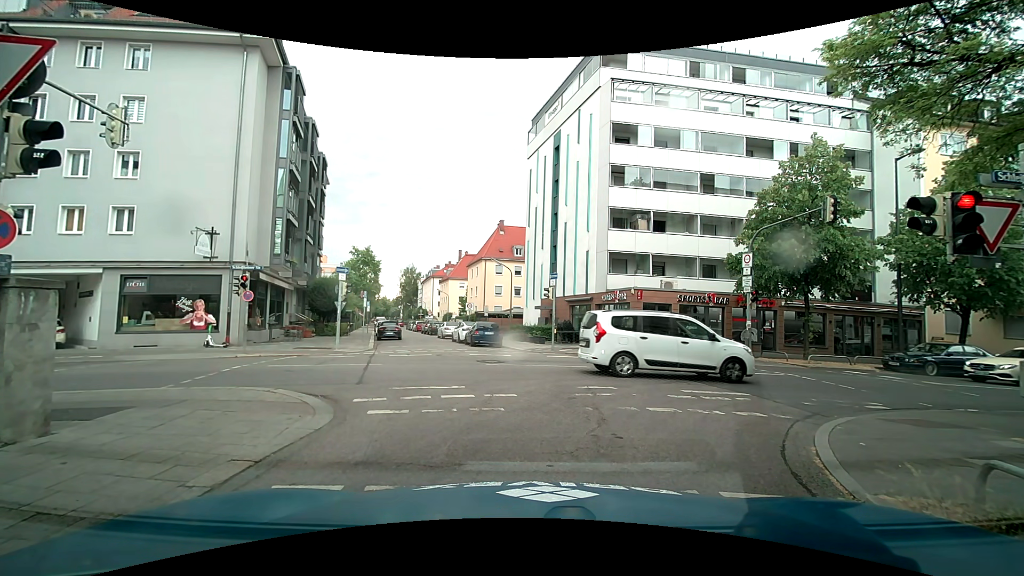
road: residential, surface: asphalt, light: Day
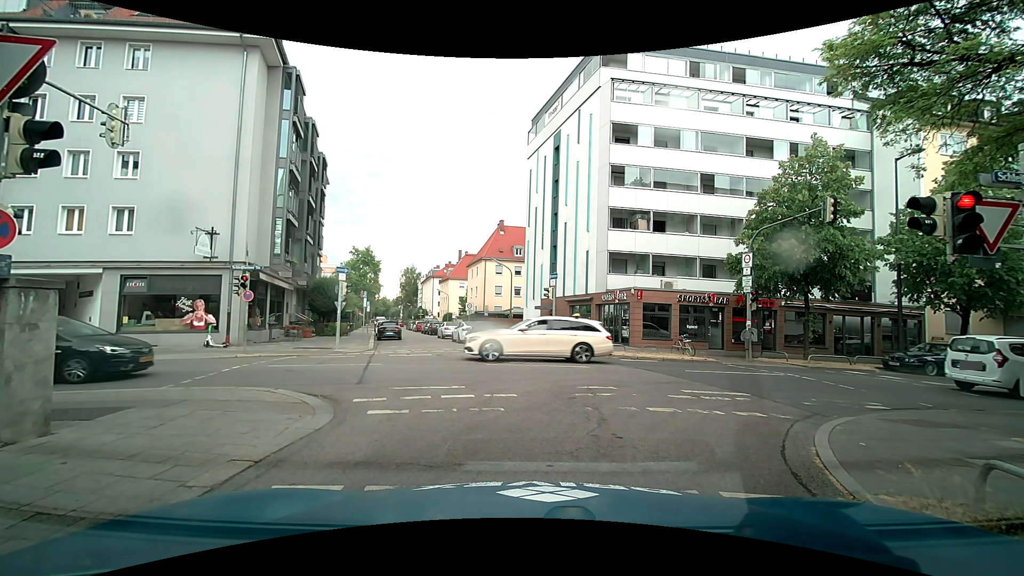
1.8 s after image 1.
(0.0, 0.0) m; 0°
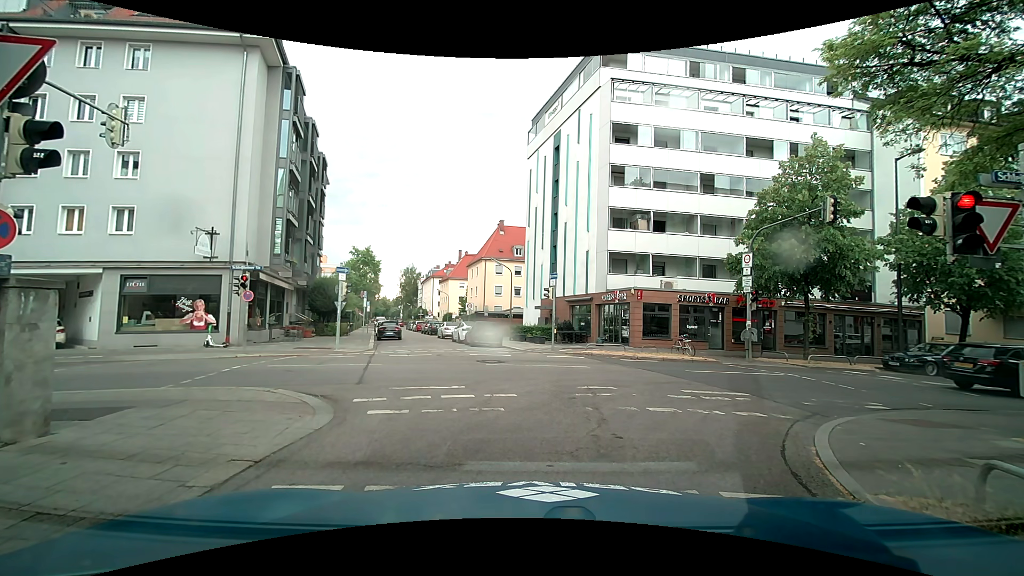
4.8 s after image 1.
(0.0, 0.0) m; 0°
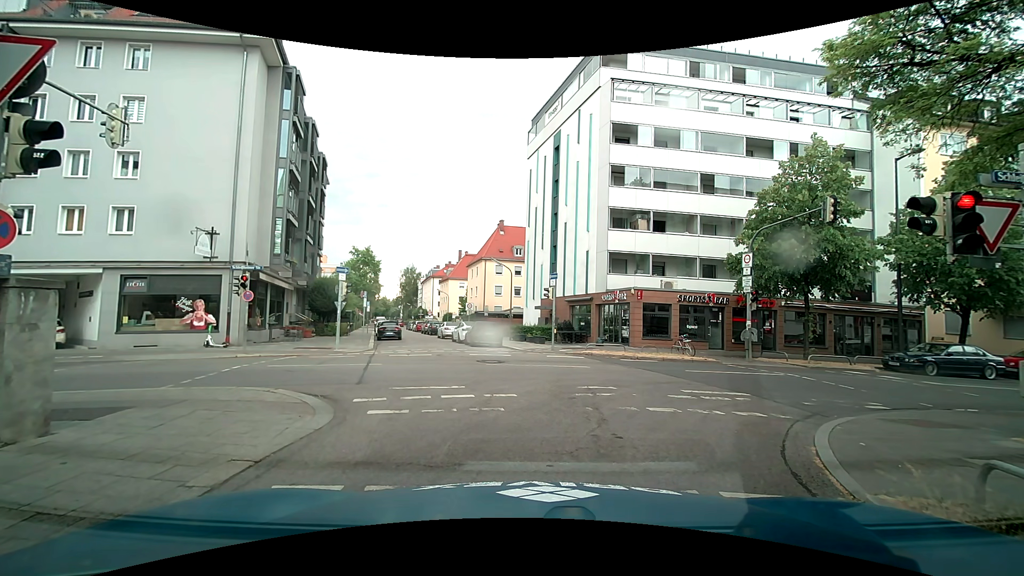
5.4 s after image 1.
(0.0, 0.0) m; 0°
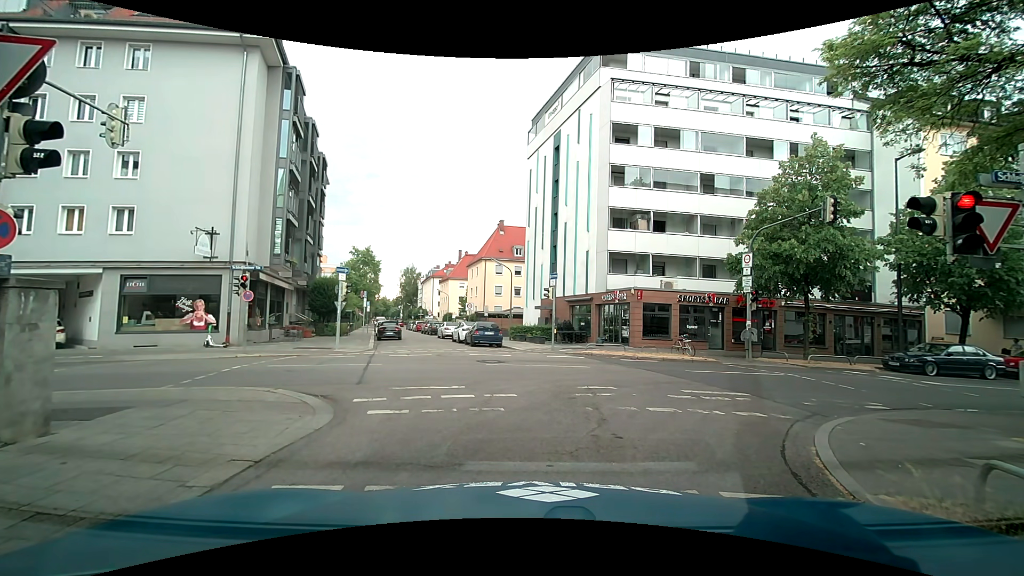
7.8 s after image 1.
(0.0, 0.0) m; 0°
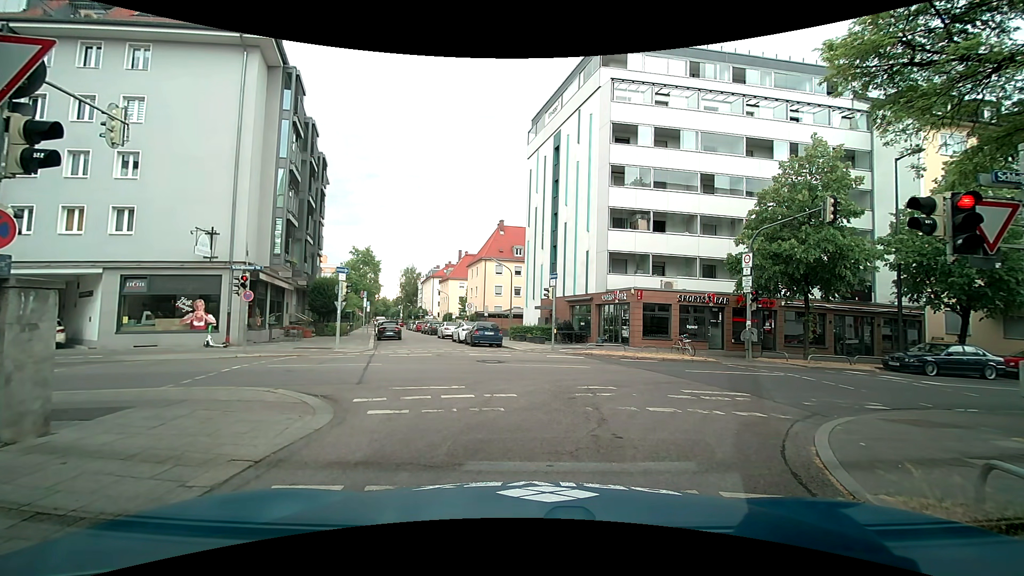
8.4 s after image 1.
(0.0, 0.0) m; 0°
